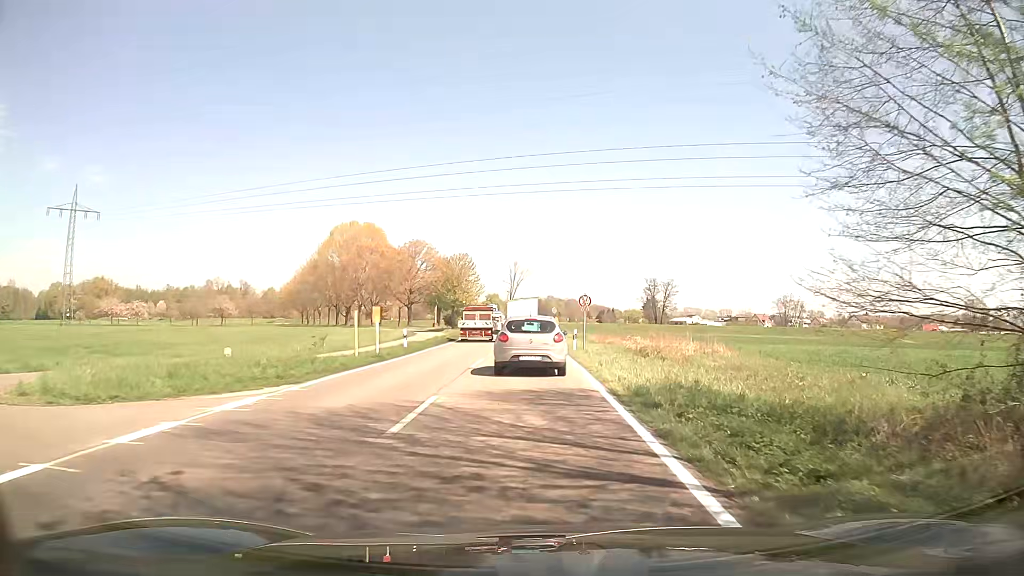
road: secondary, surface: asphalt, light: Day
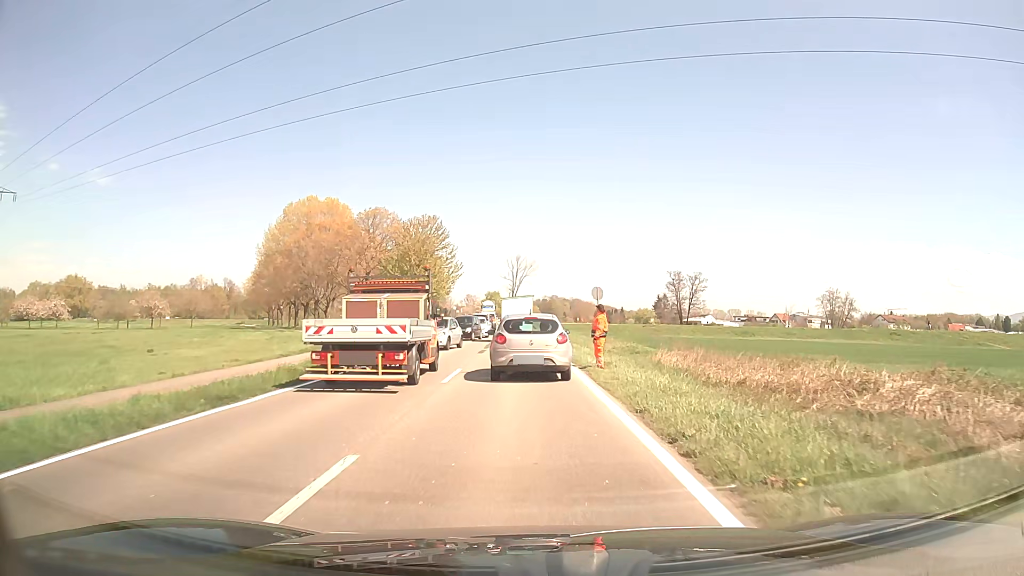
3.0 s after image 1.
(+0.1, +29.3) m; 0°
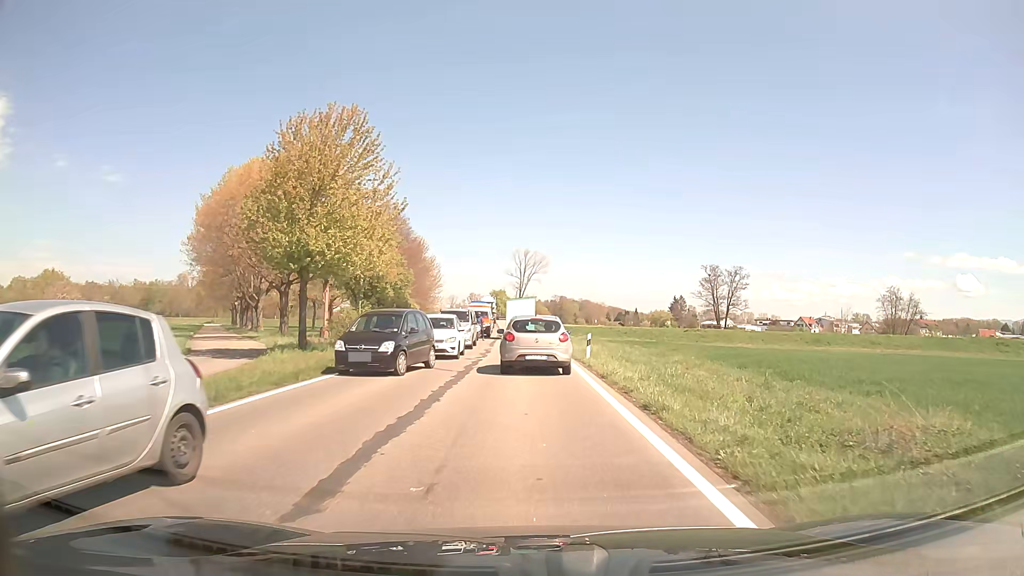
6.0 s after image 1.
(-0.5, +27.3) m; -1°
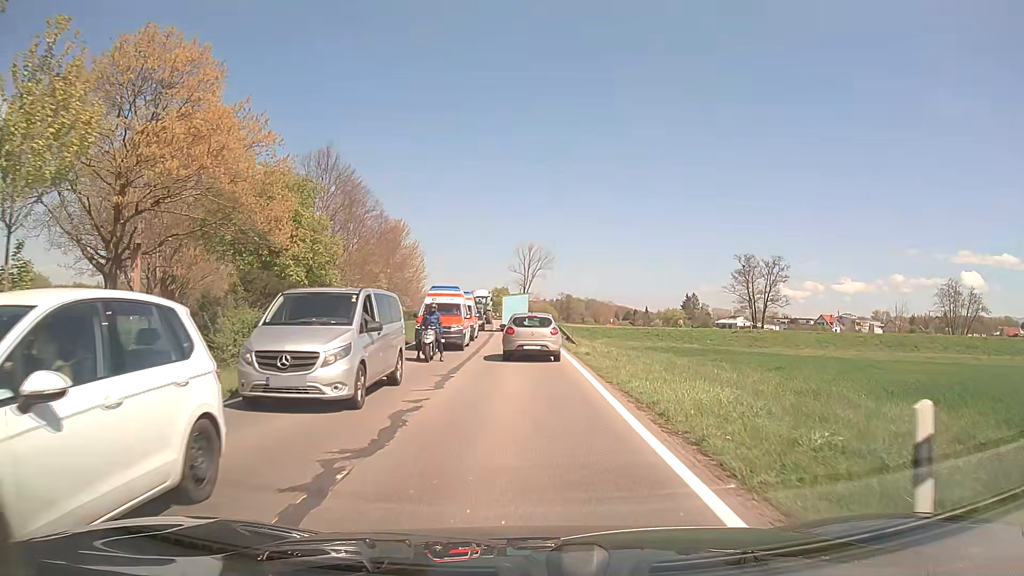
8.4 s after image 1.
(0.0, +21.4) m; 0°
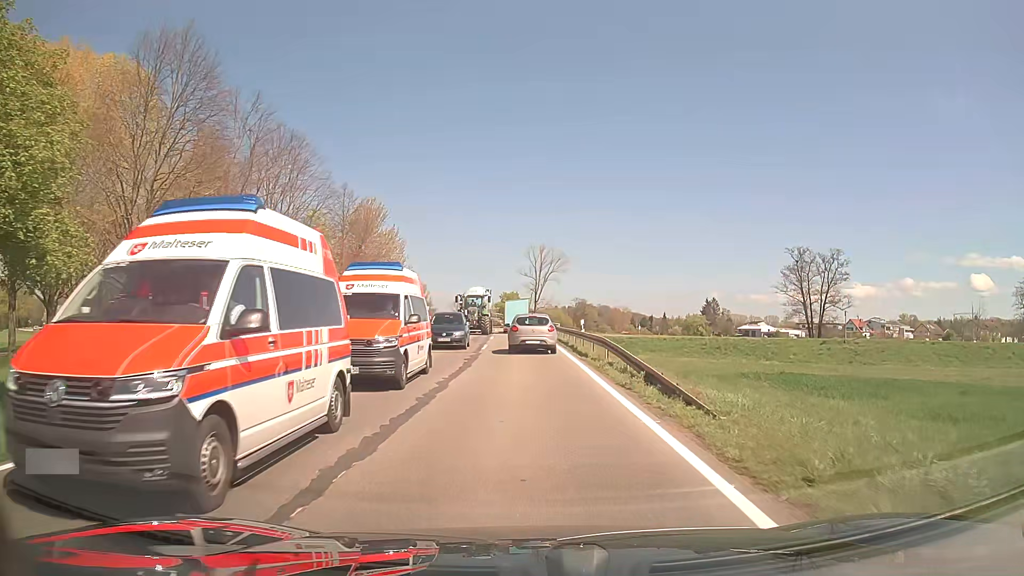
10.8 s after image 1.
(-0.2, +21.6) m; 0°
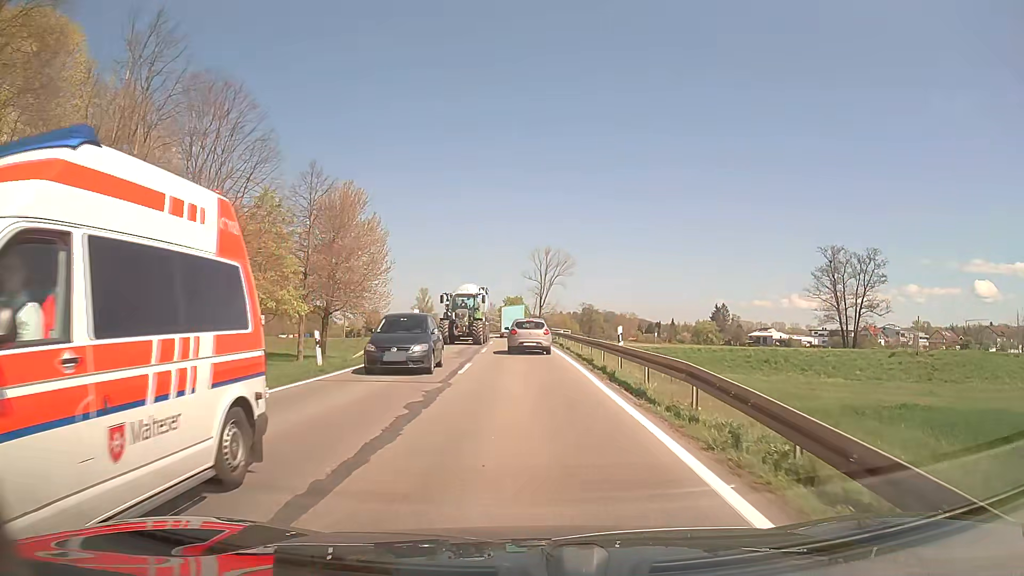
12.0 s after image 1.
(-0.1, +11.1) m; -1°
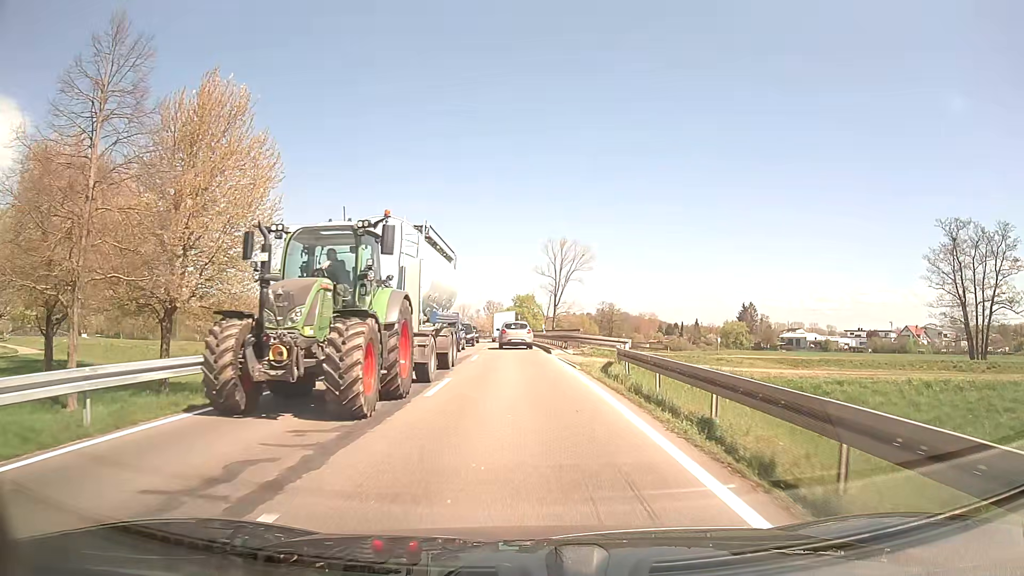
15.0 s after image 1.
(+0.1, +29.4) m; 0°
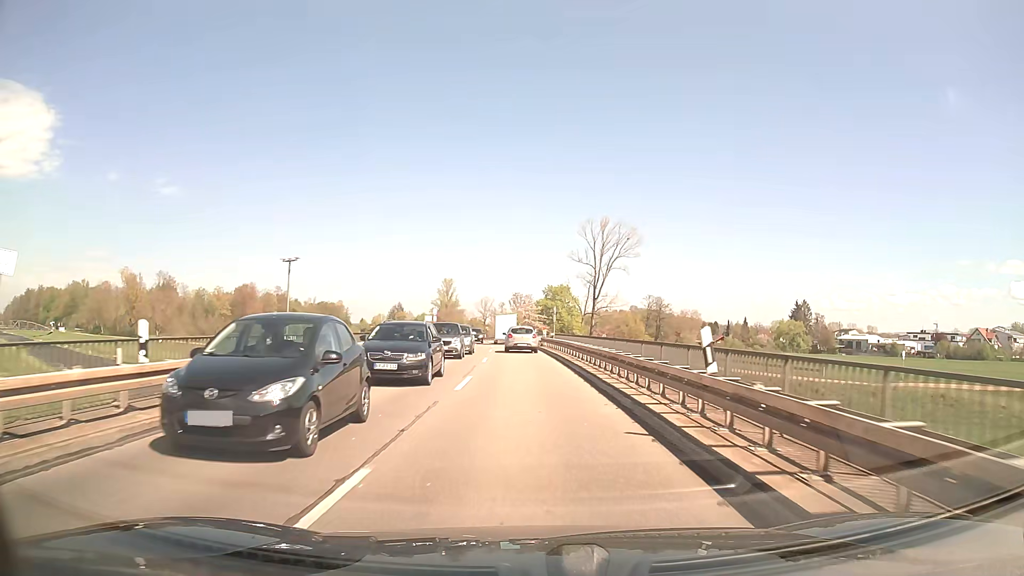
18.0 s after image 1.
(-0.9, +34.6) m; -2°
(0, +10) (0, +20) (-1, +30) (-1, +40) (-1, +50) (-2, +60) (-3, +70) (-4, +80) (-5, +90) (-5, +100) m
